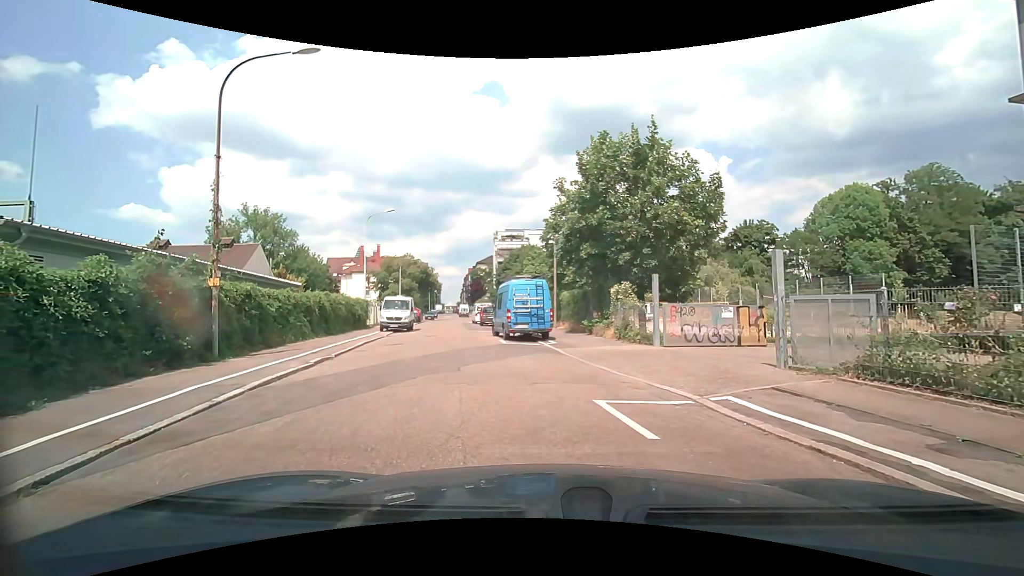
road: residential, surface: asphalt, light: Day
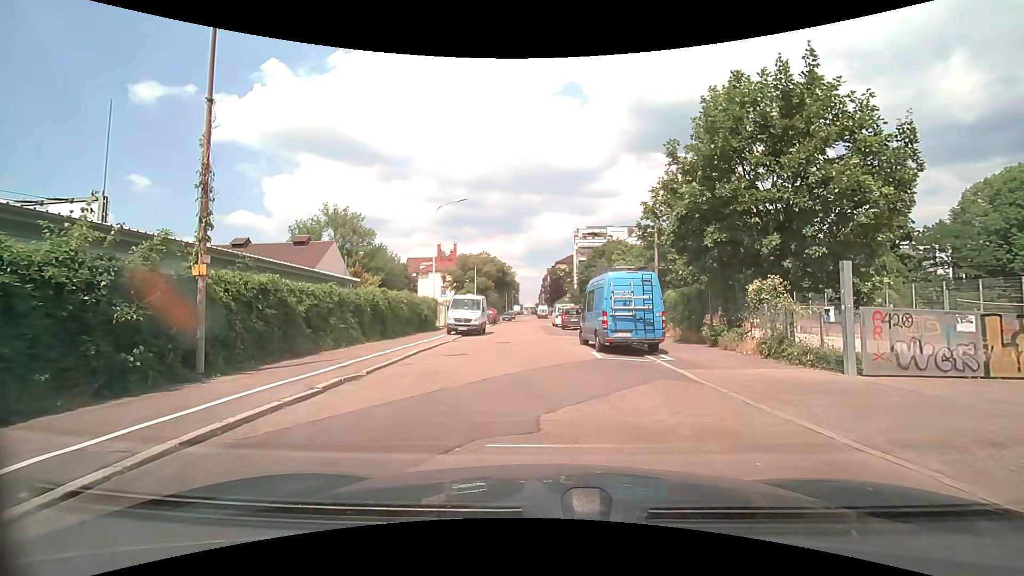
(-0.5, +5.2) m; -7°
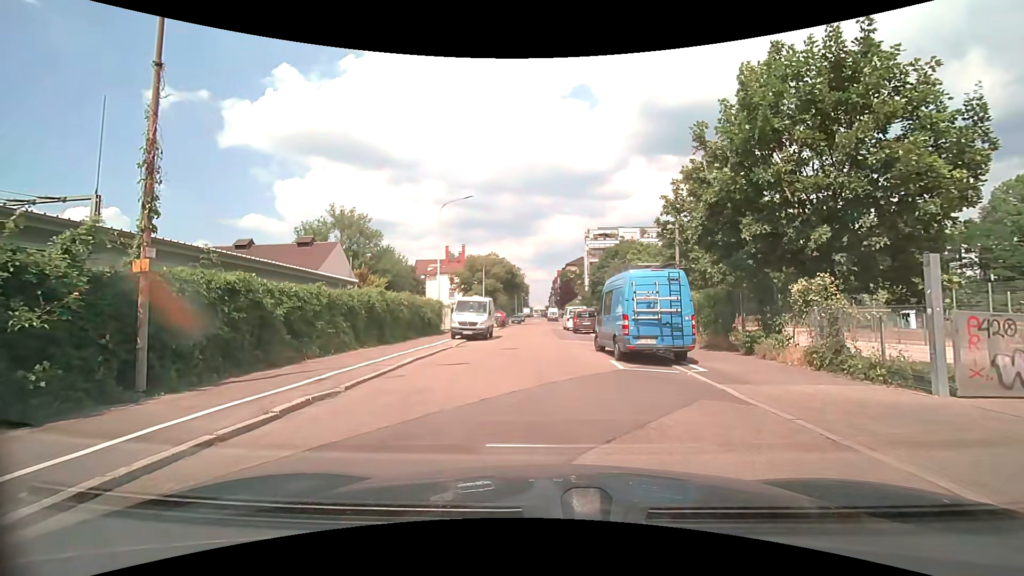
(0.0, +1.9) m; -1°
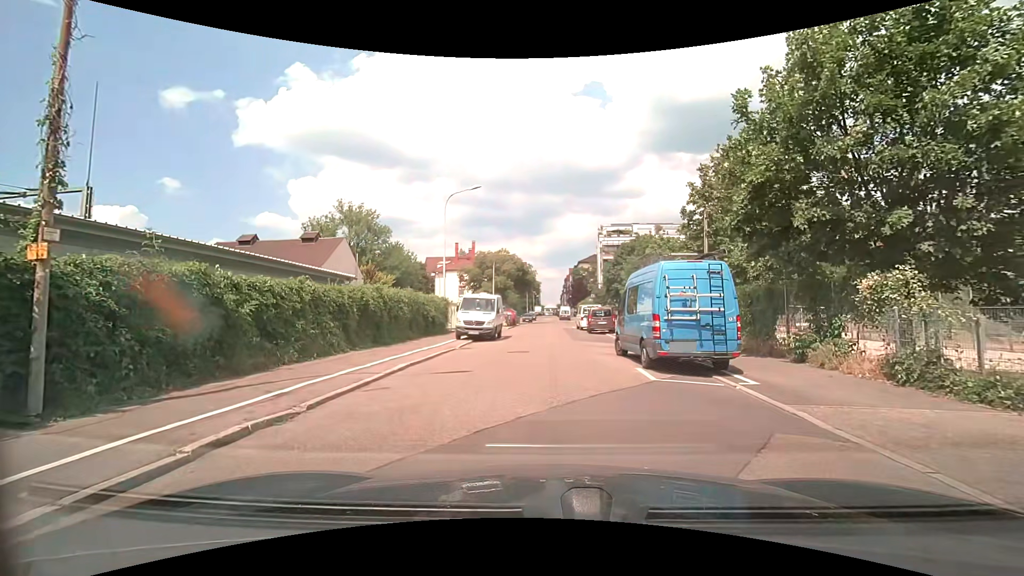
(-0.1, +2.2) m; -3°
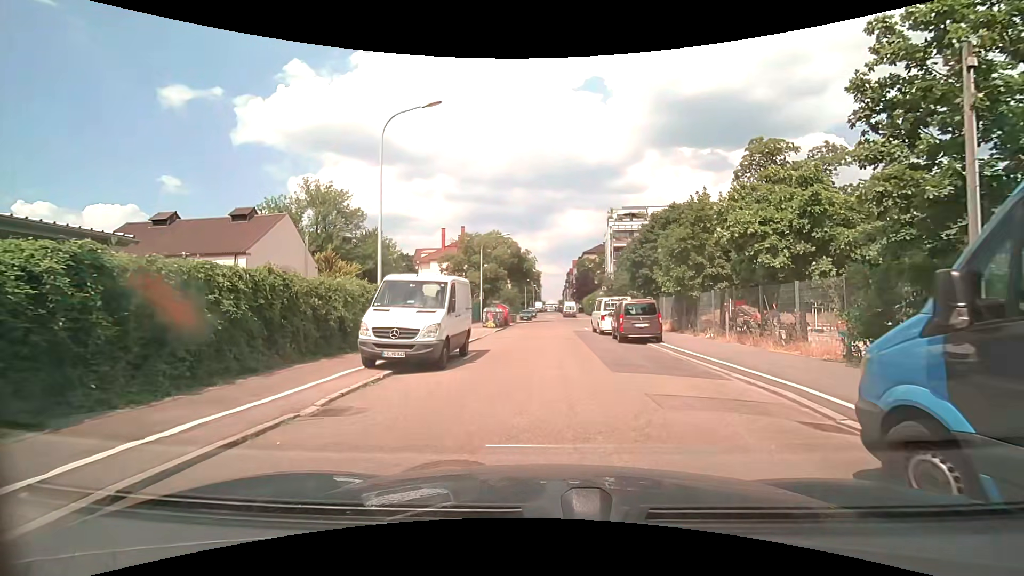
(+0.3, +12.8) m; 0°
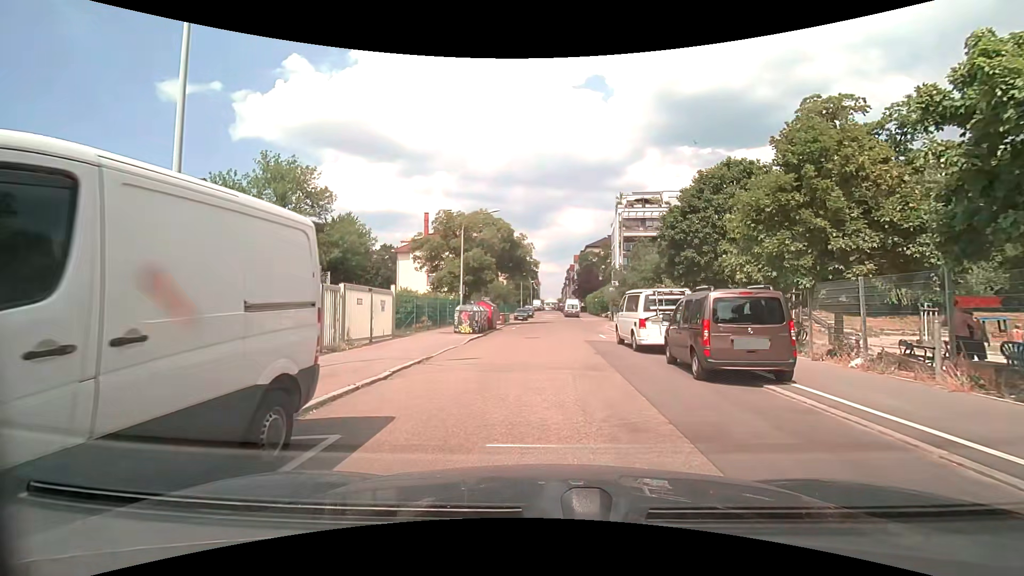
(+0.3, +10.7) m; +1°
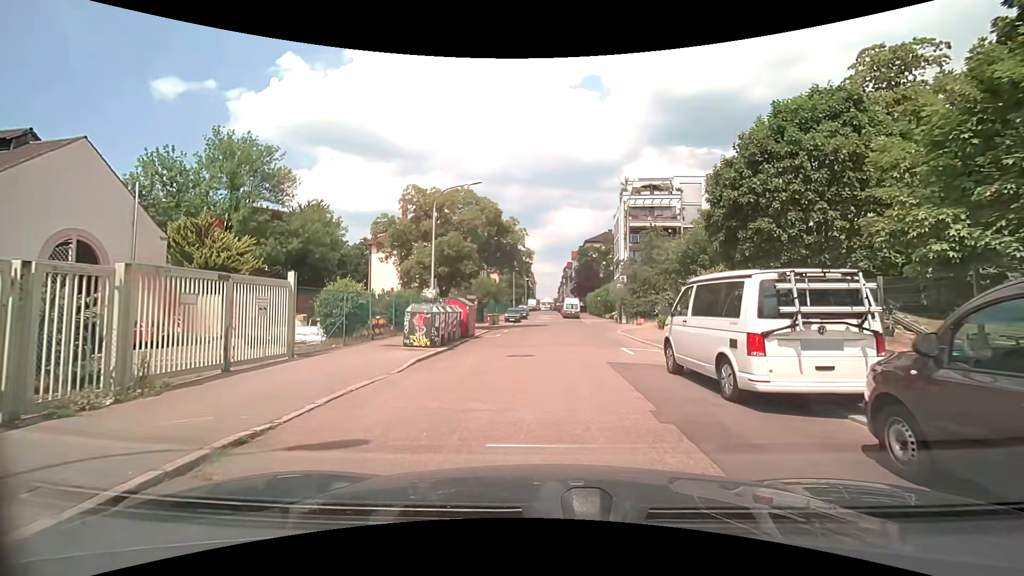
(+0.1, +8.3) m; +1°
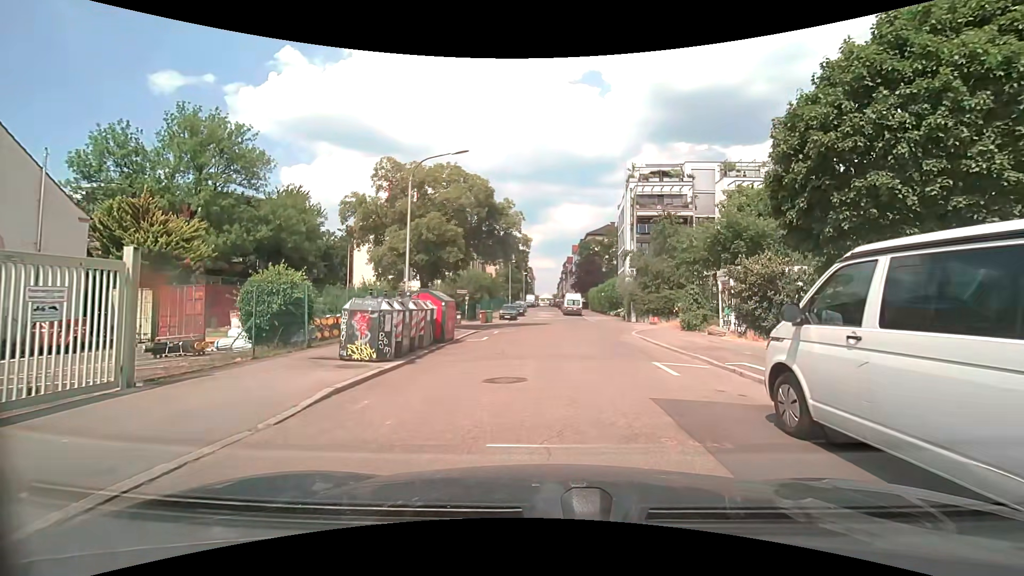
(0.0, +5.1) m; -1°
